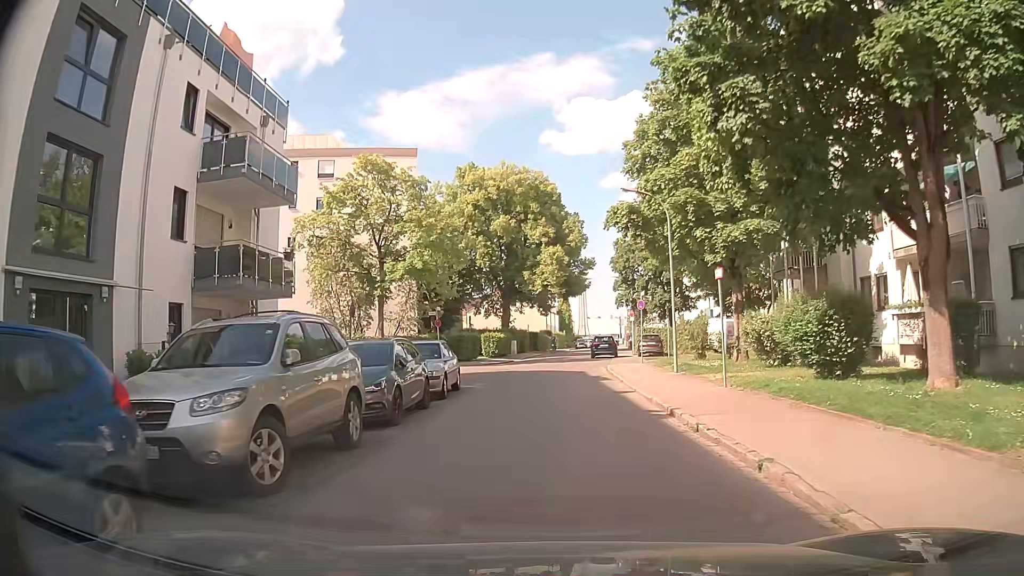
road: residential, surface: asphalt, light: Day
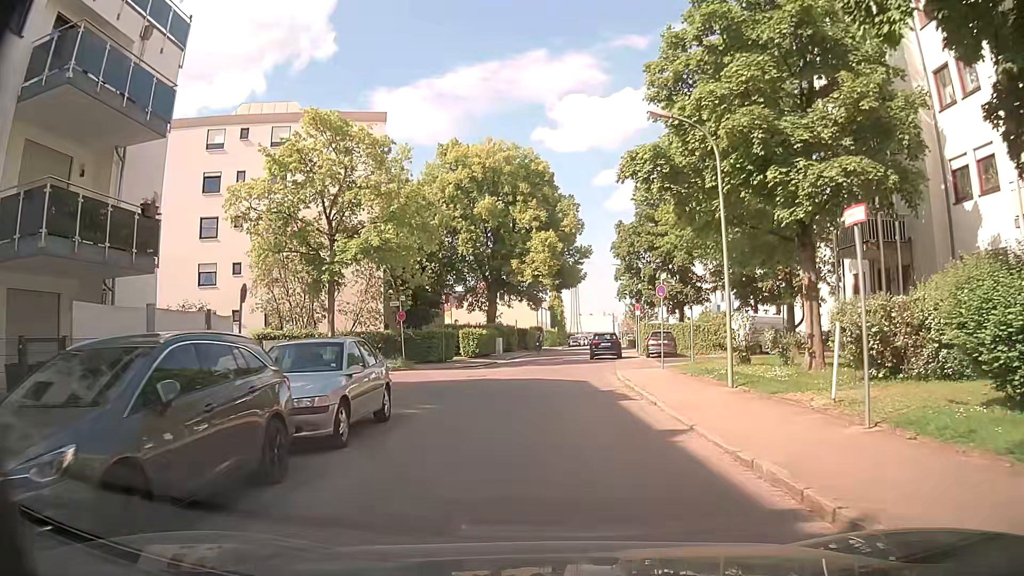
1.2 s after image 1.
(0.0, +7.6) m; -1°
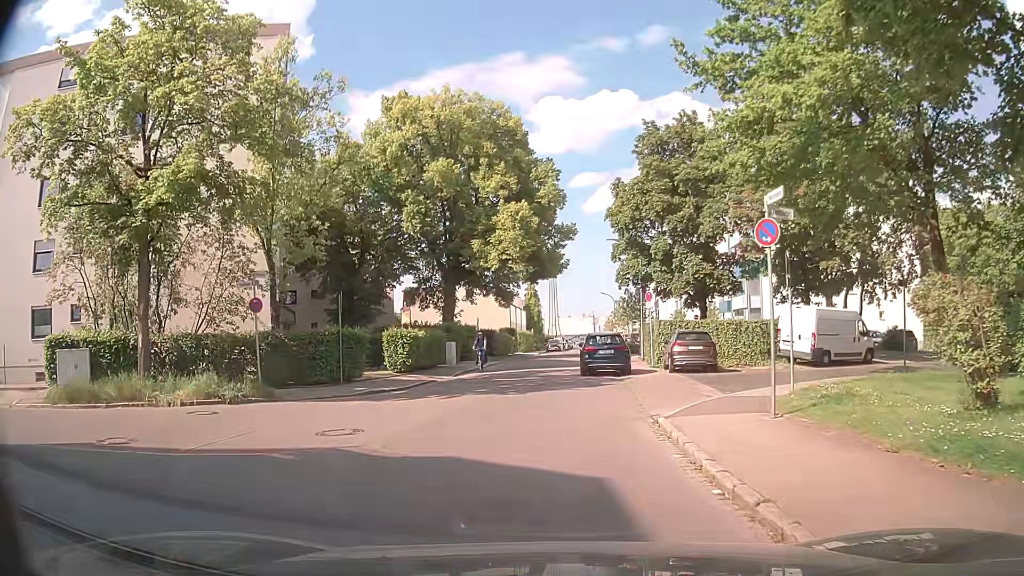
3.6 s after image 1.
(+0.7, +13.7) m; +4°
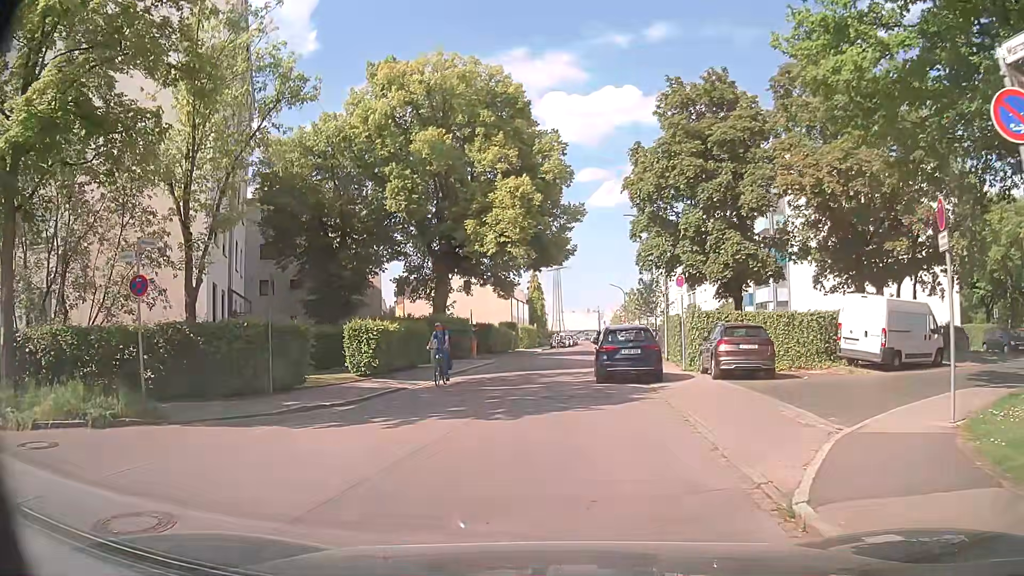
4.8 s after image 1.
(-0.1, +5.8) m; 0°
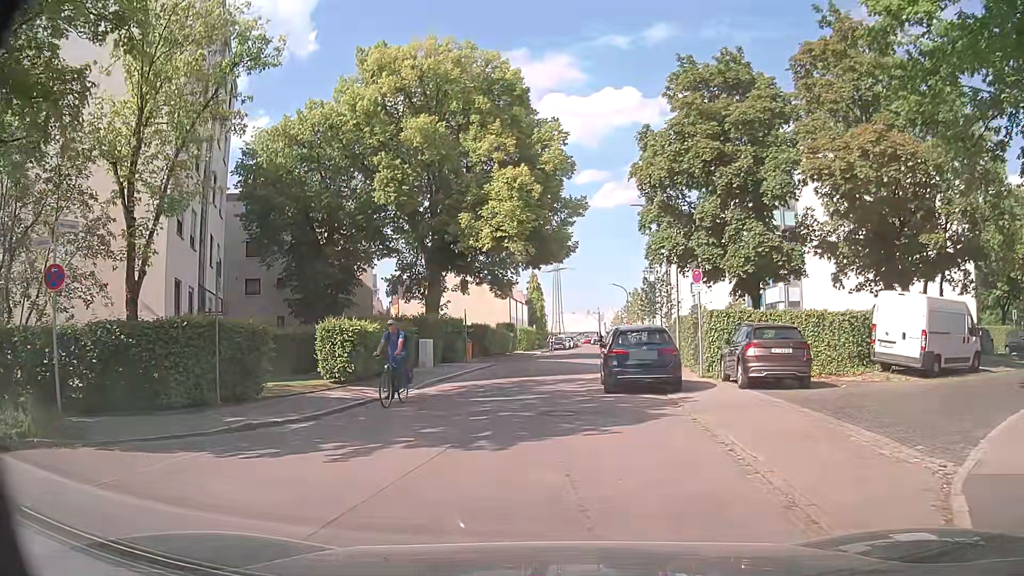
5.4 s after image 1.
(0.0, +2.6) m; -1°
